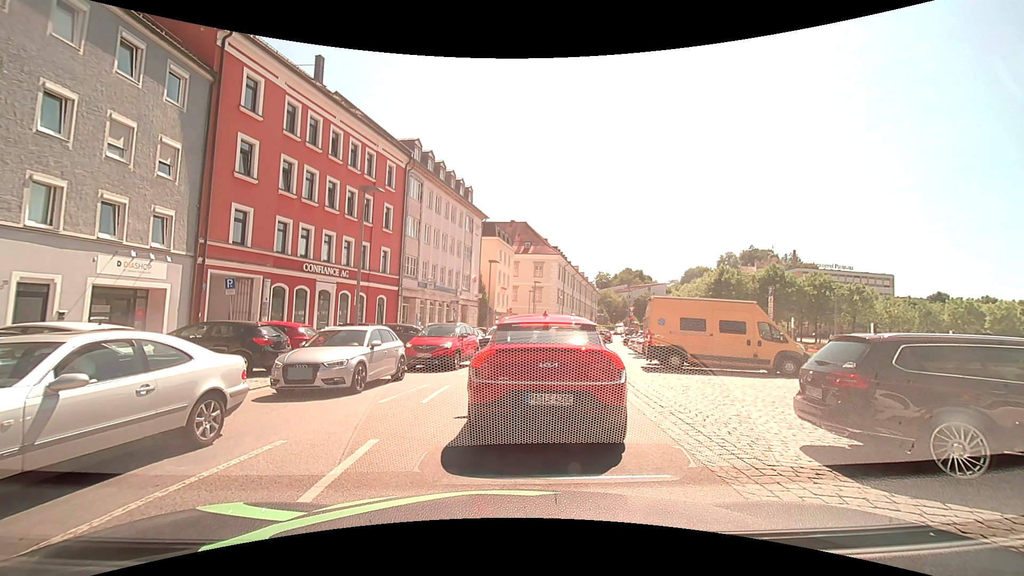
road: tertiary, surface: asphalt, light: Day
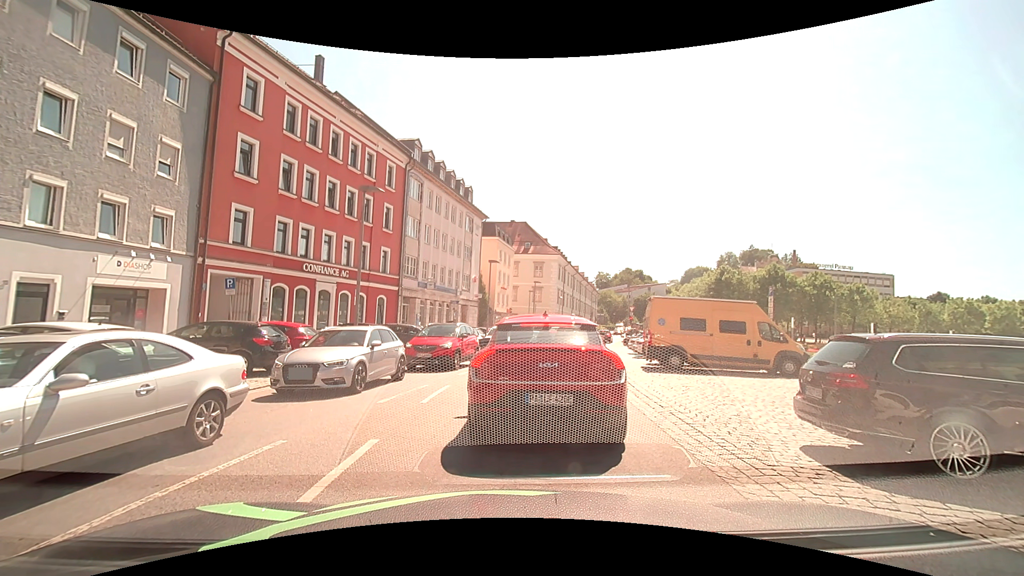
(0.0, 0.0) m; 0°
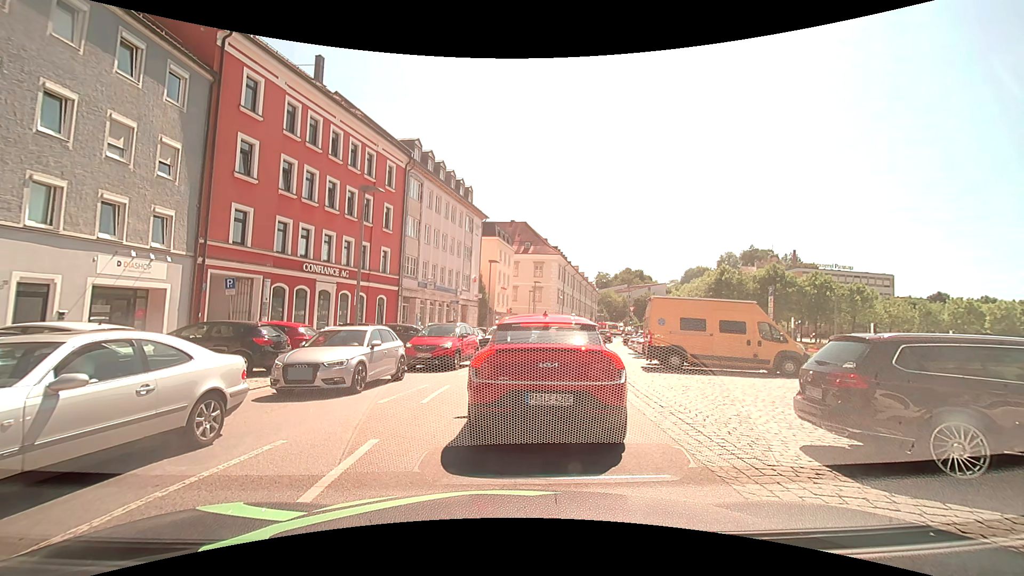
(0.0, 0.0) m; 0°
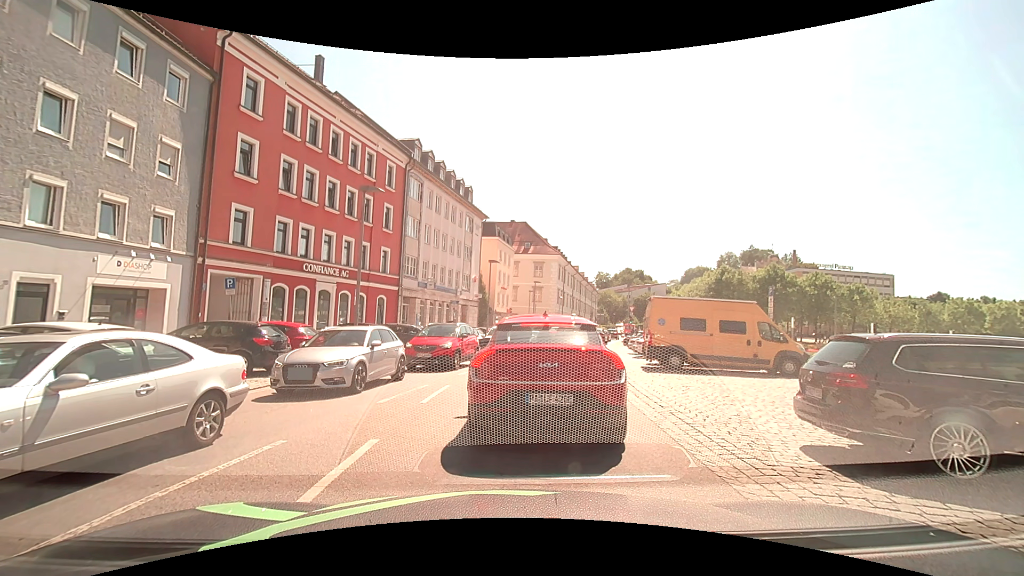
(0.0, 0.0) m; 0°
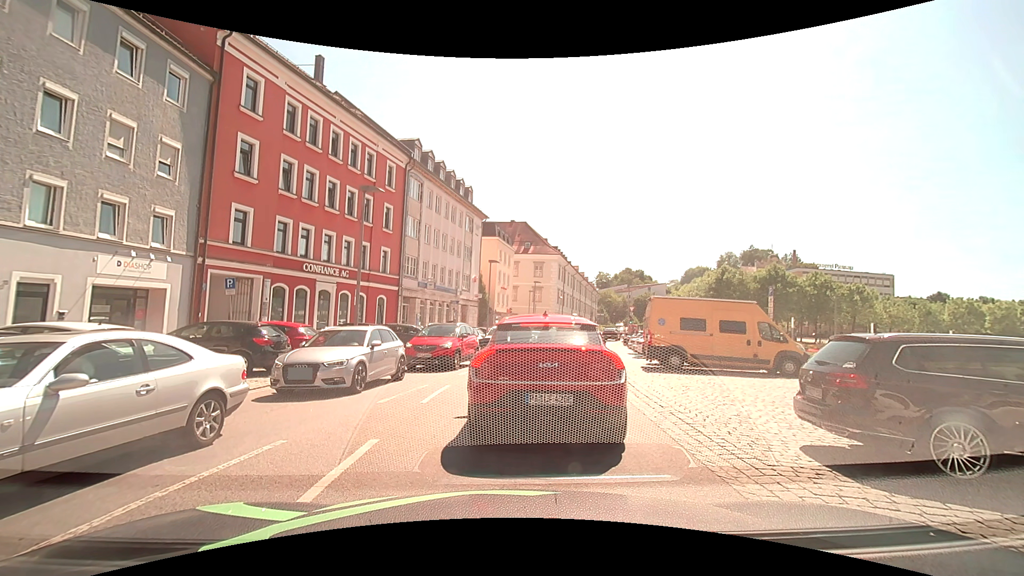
(0.0, 0.0) m; 0°
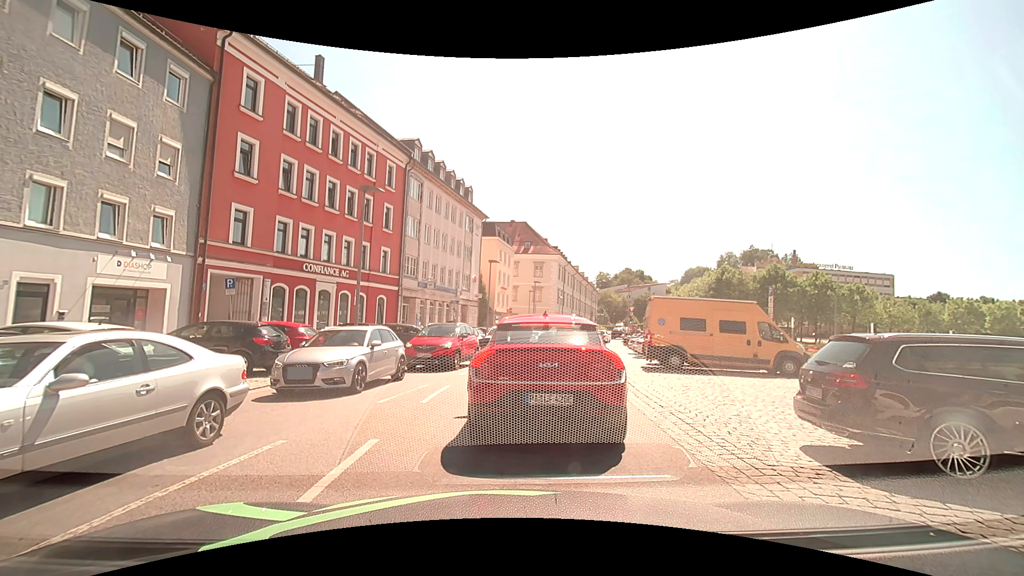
(0.0, 0.0) m; 0°
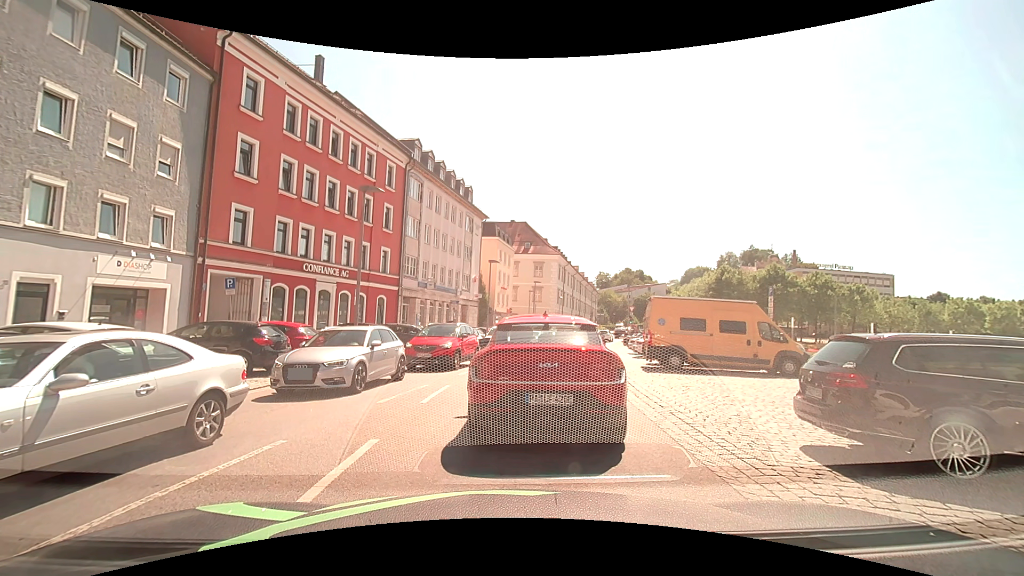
(0.0, 0.0) m; 0°
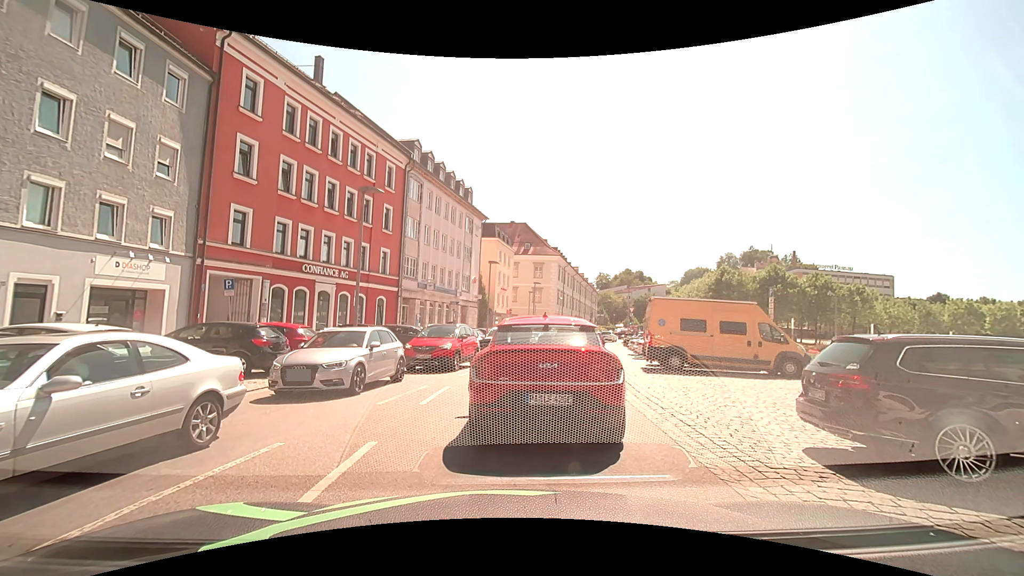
(0.0, 0.0) m; 0°
